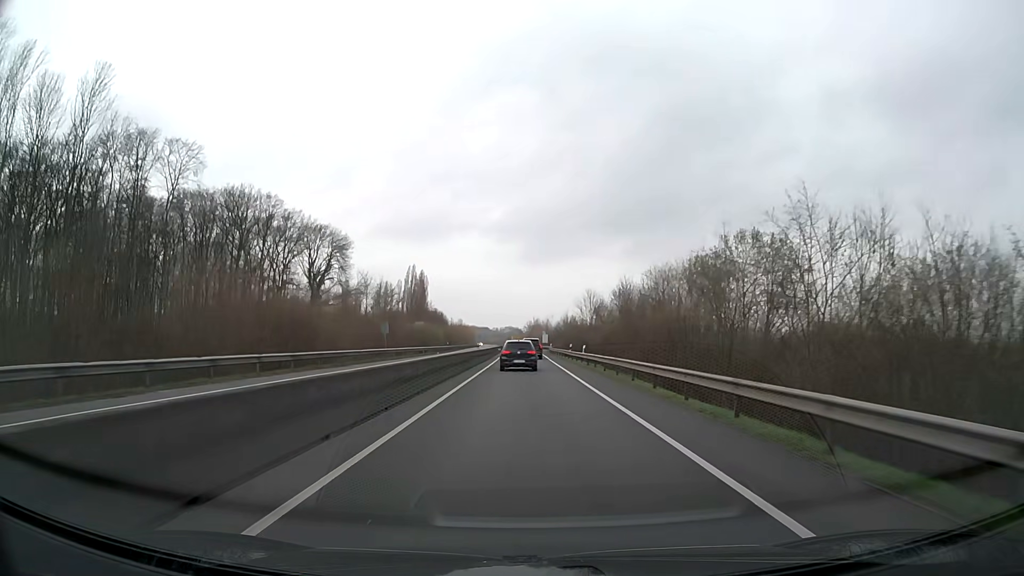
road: trunk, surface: asphalt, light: Day
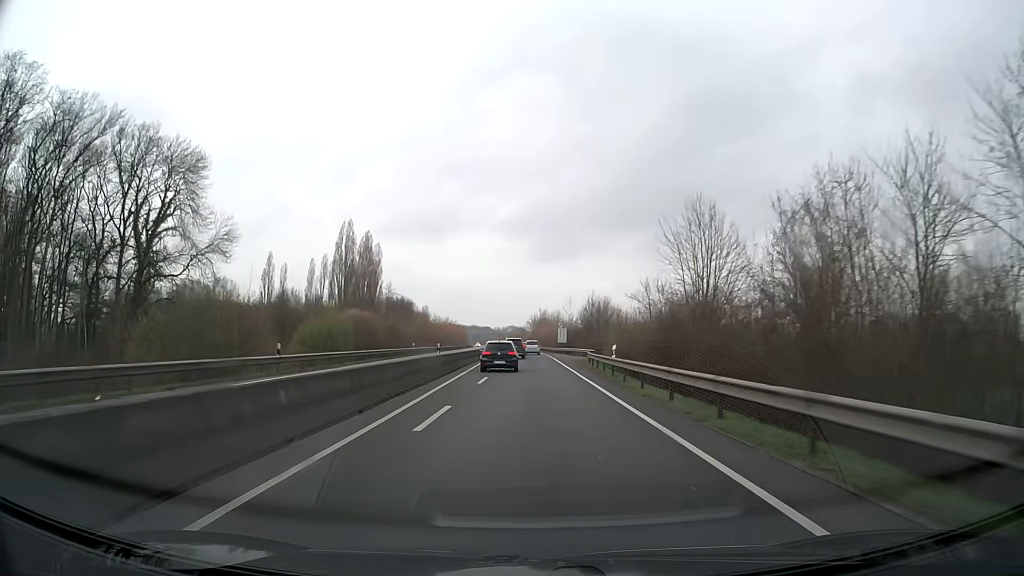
(-0.1, +65.3) m; 0°
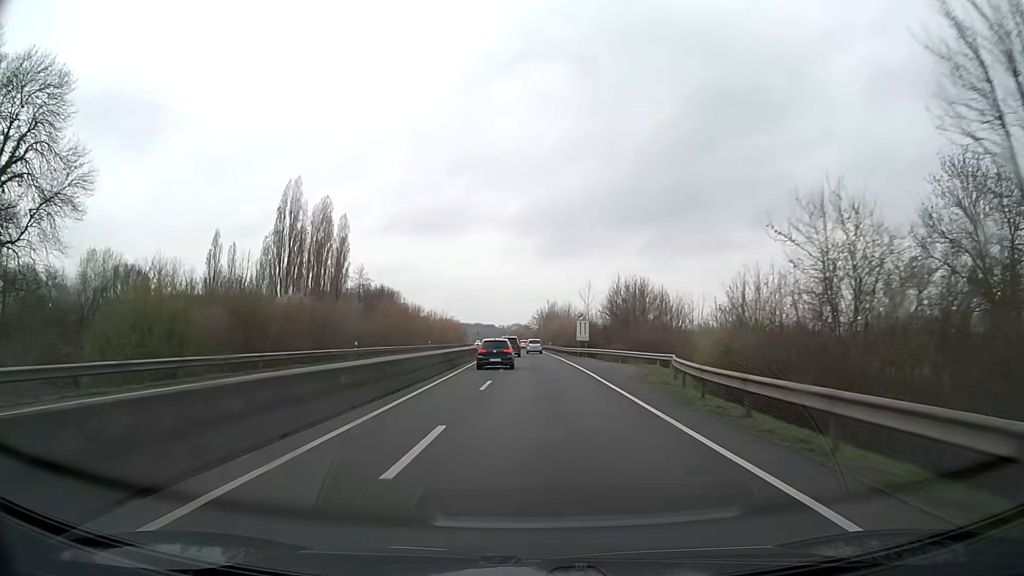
(-0.1, +28.1) m; 0°
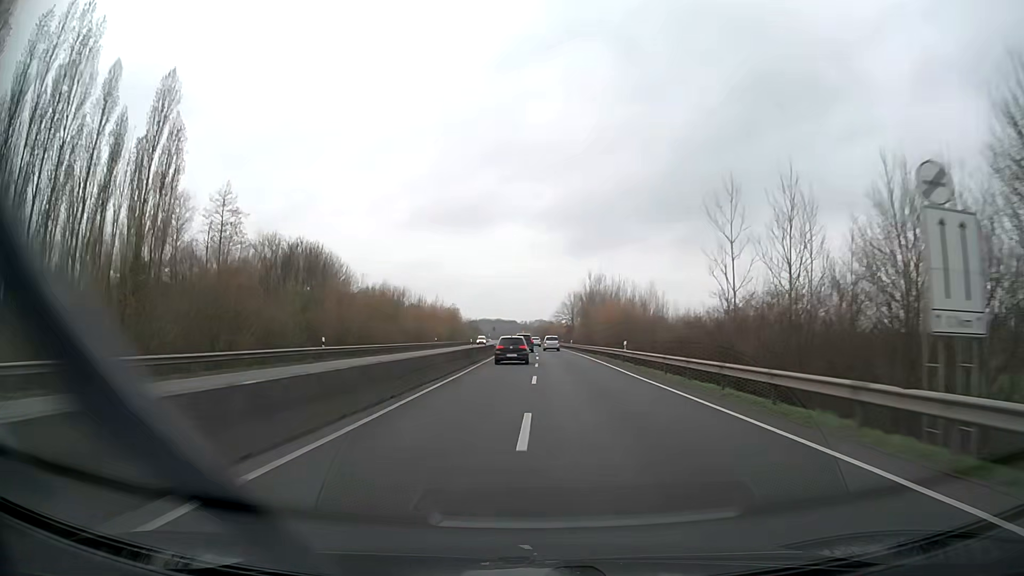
(-0.9, +58.9) m; -2°
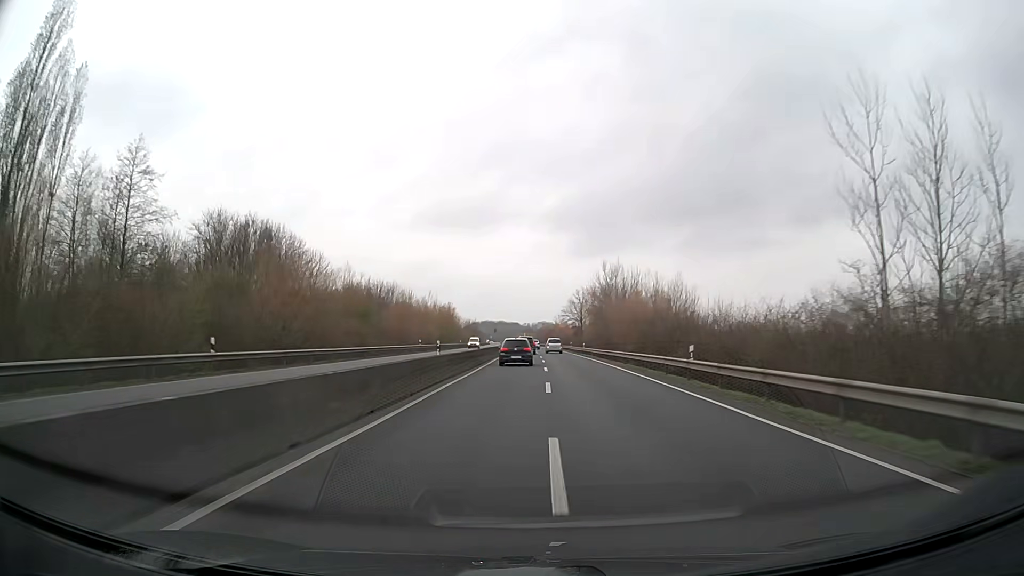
(-0.1, +15.0) m; 0°
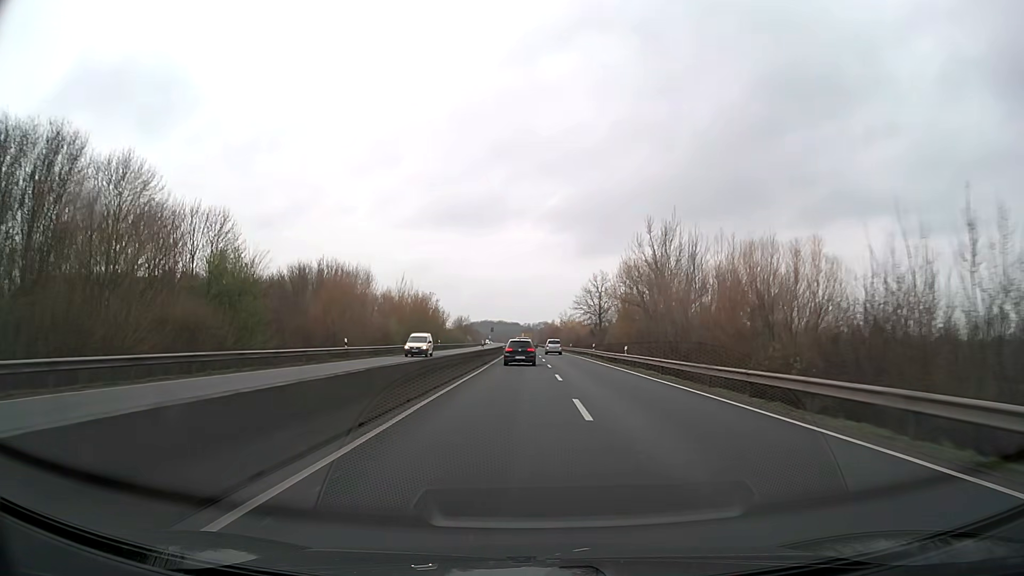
(0.0, +30.1) m; 0°
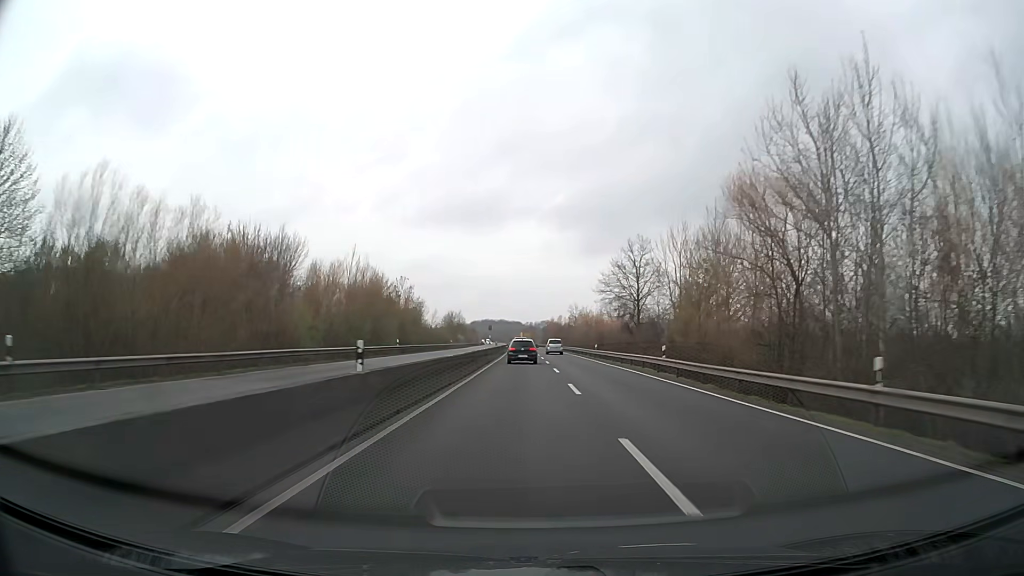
(-0.1, +30.5) m; 0°
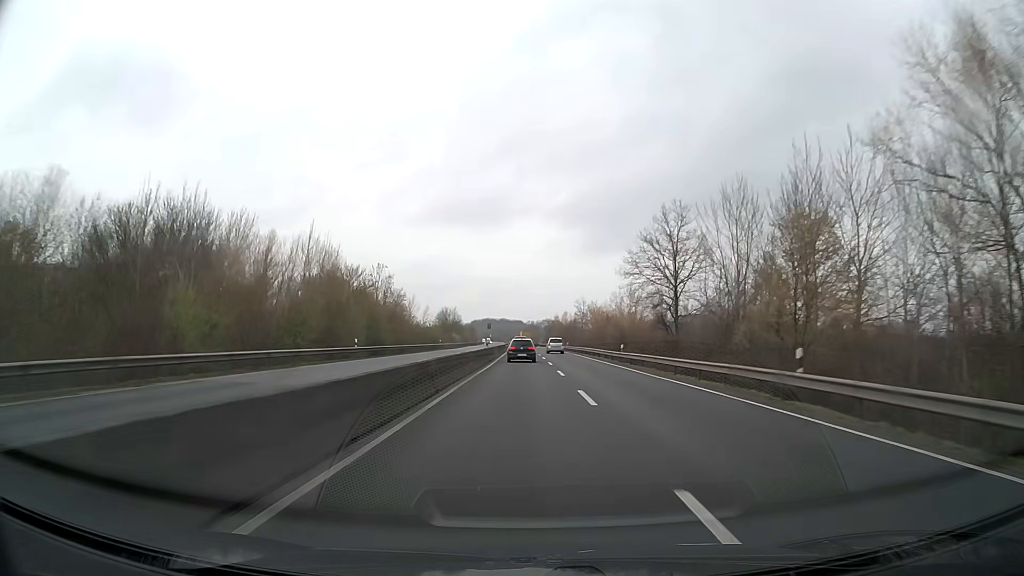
(0.0, +15.4) m; 0°
(0, +10) (0, +20) (0, +30) (0, +40) (0, +50) (0, +60) (0, +70) (0, +80) (-1, +90) (-1, +100) m
